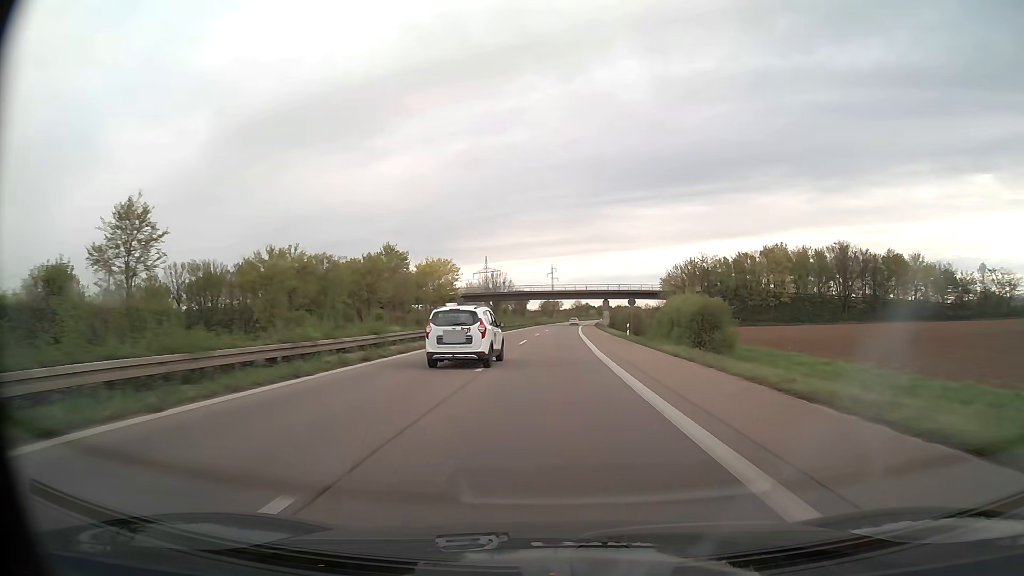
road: trunk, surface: asphalt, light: Day
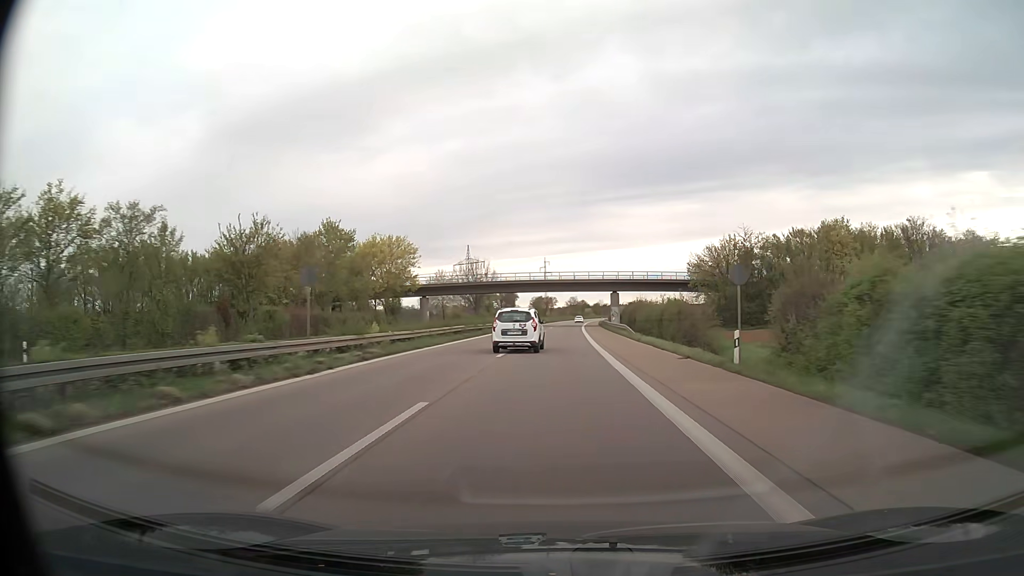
(+0.2, +30.7) m; +1°
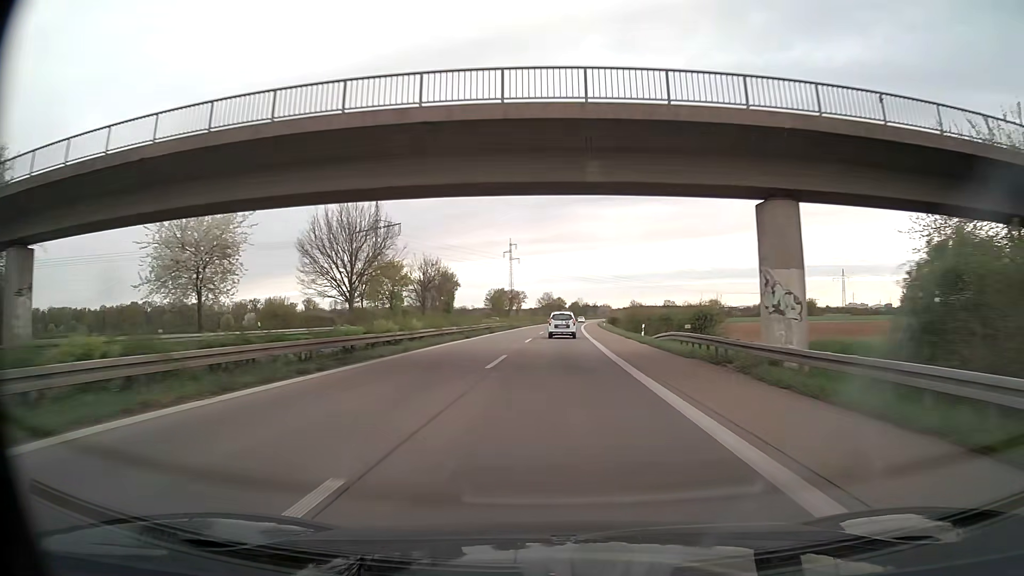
(+1.2, +77.2) m; +2°
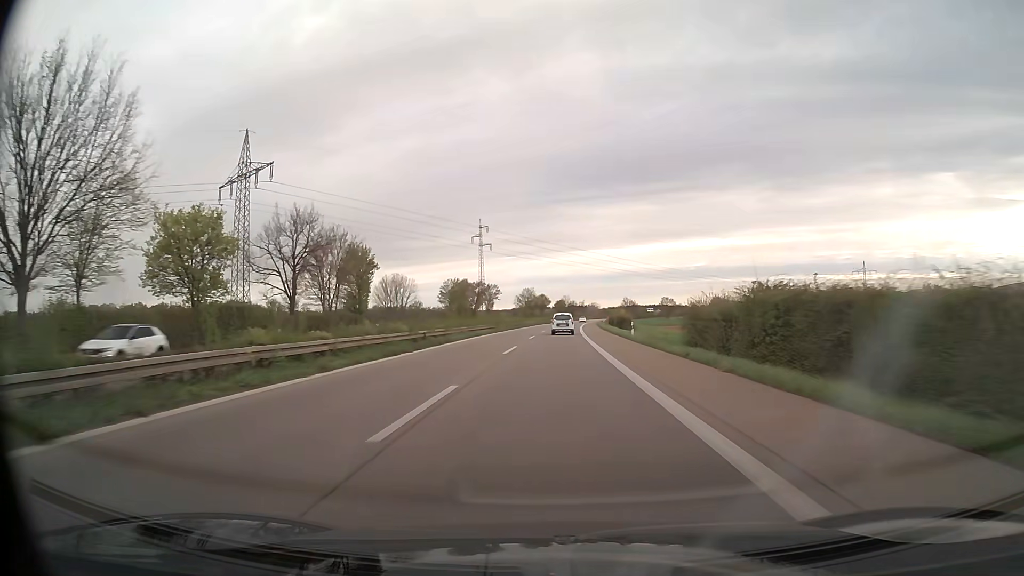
(+0.6, +46.8) m; +1°
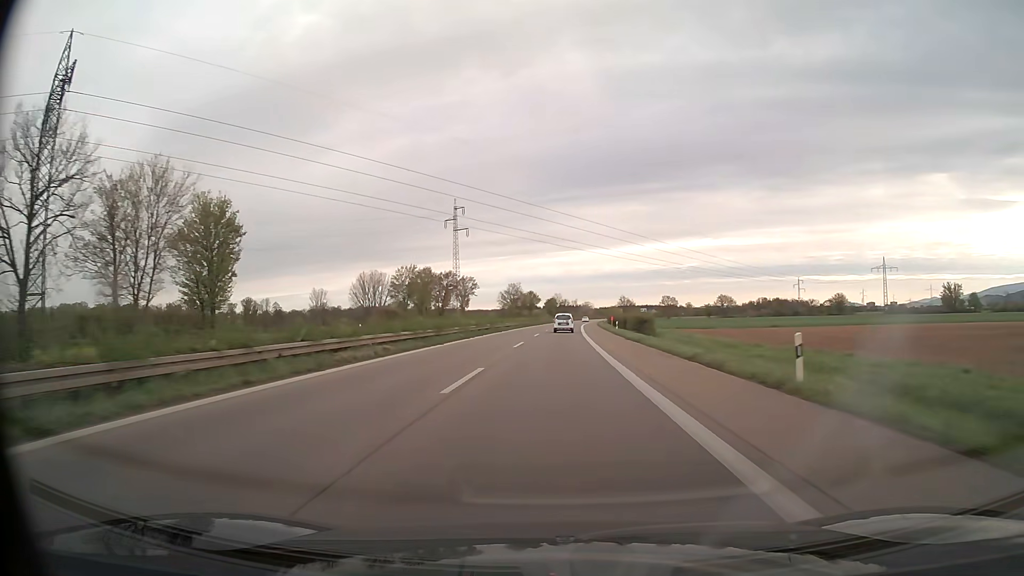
(+0.2, +31.3) m; +1°
(0, +10) (0, +20) (0, +30) (0, +40) (0, +50) (+1, +60) (+1, +70) (+1, +80) (+2, +90) (+2, +100) m
